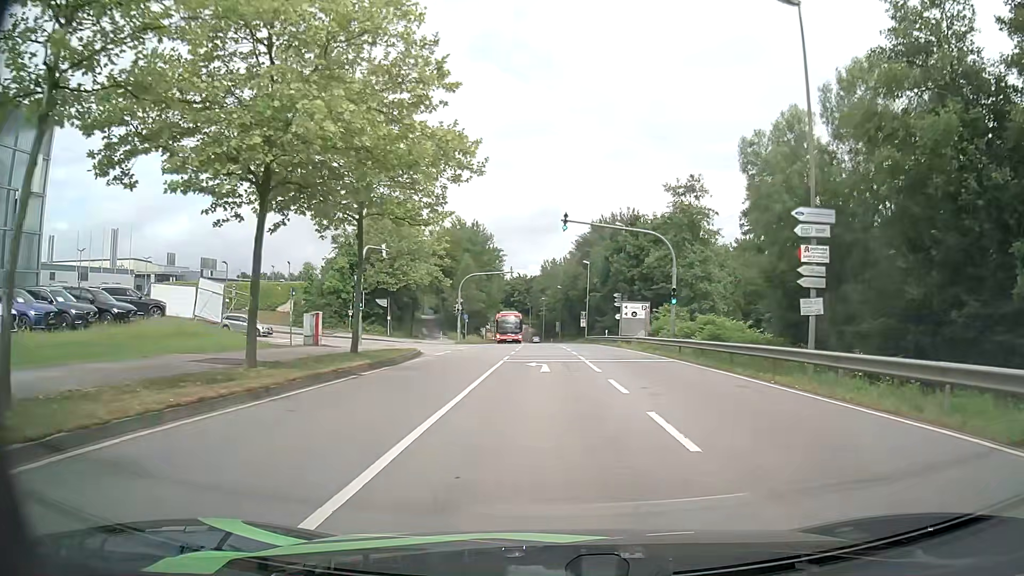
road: secondary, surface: asphalt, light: Day
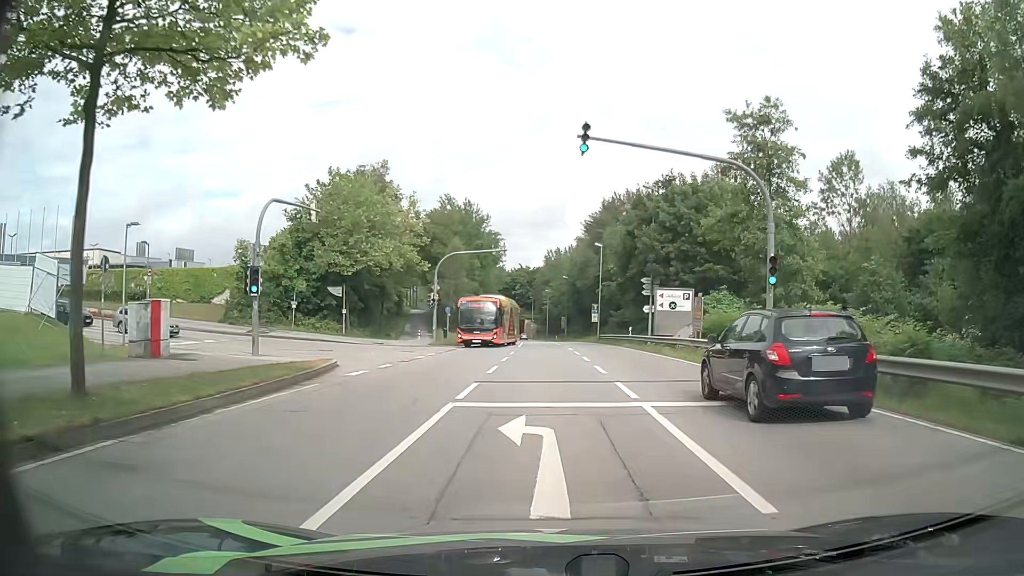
(-0.2, +14.2) m; -1°
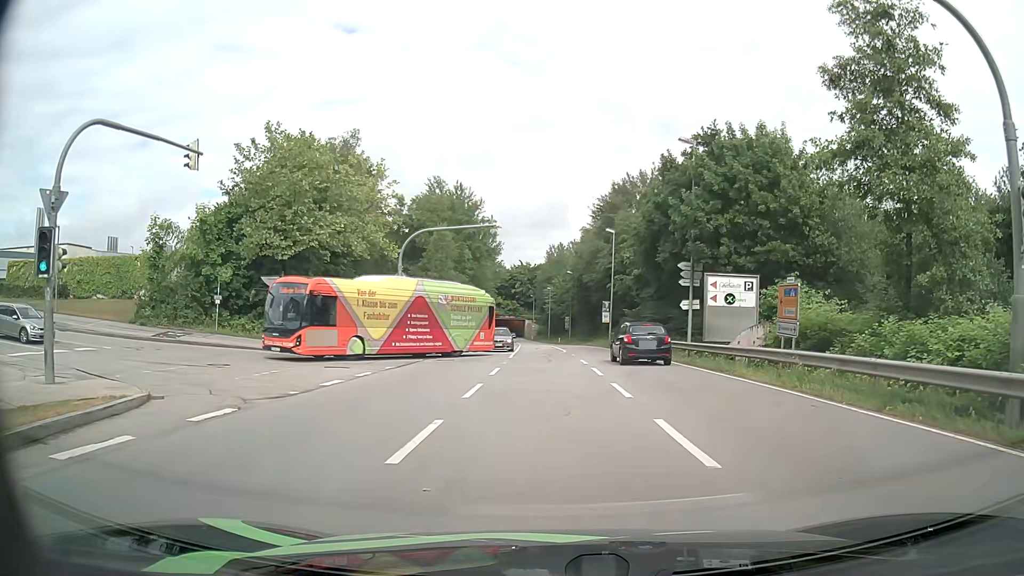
(0.0, +11.2) m; 0°
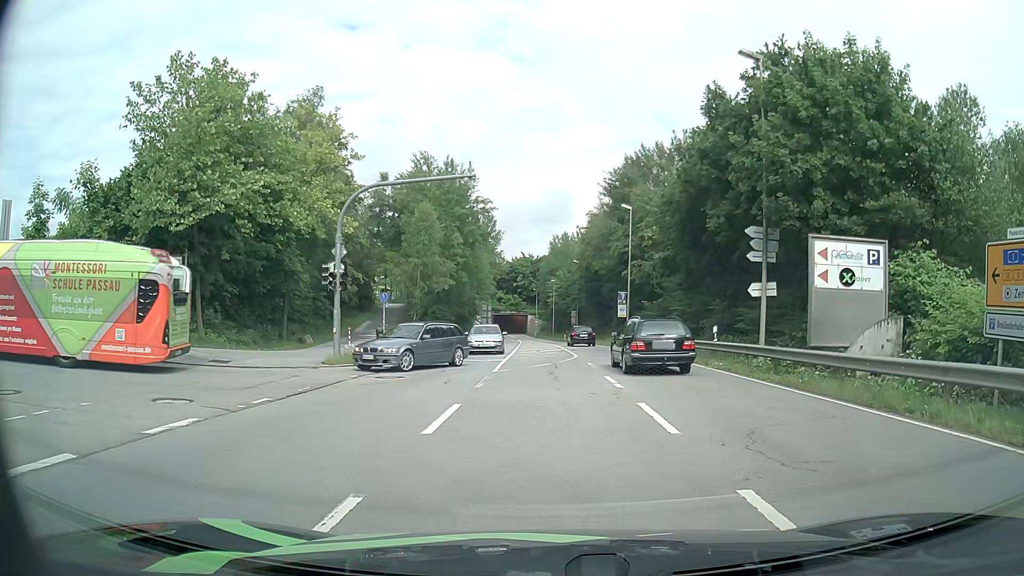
(-0.1, +10.1) m; 0°
(-1, +10) (-8, +16) (-18, +16) (-28, +16) (-38, +17) (-48, +17) (-58, +17) (-68, +16) (-78, +16) (-88, +15) m
